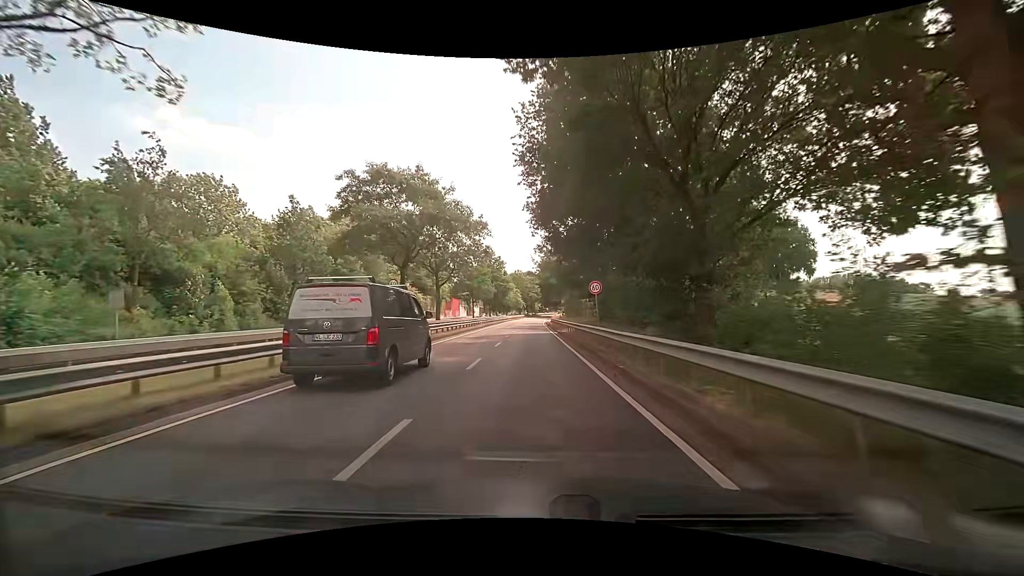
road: secondary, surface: asphalt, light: Day
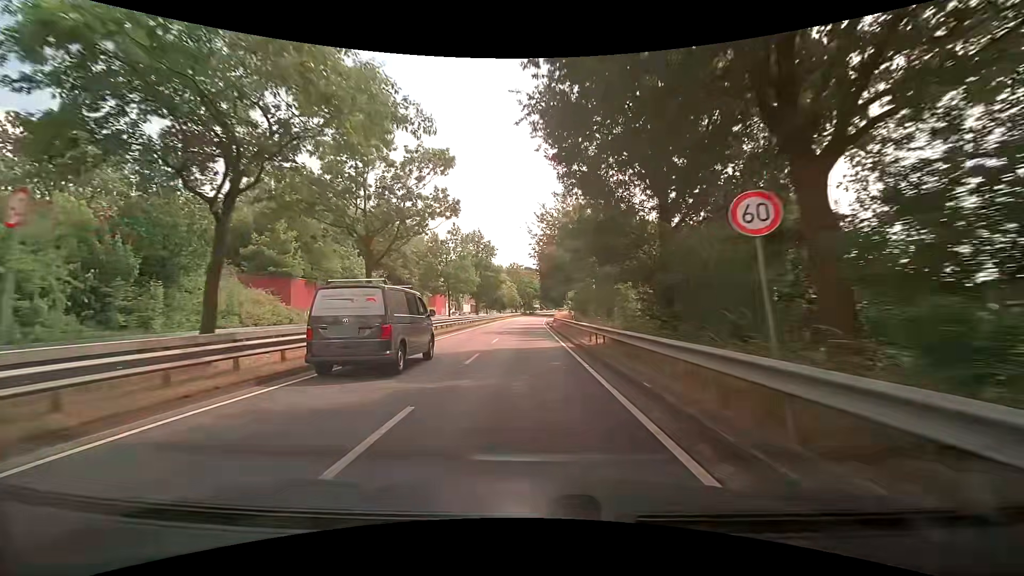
(+0.1, +17.3) m; 0°
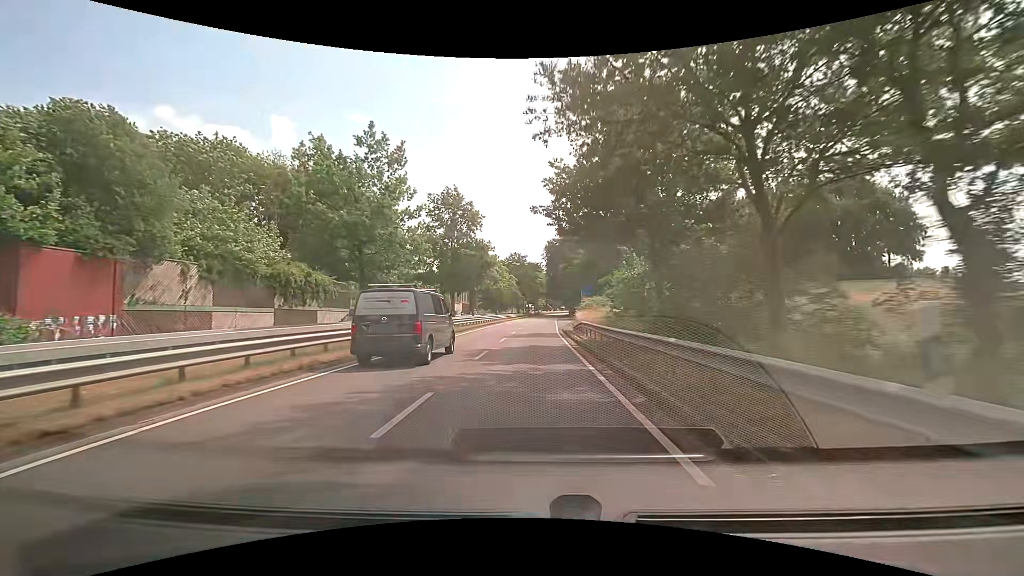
(0.0, +26.0) m; 0°
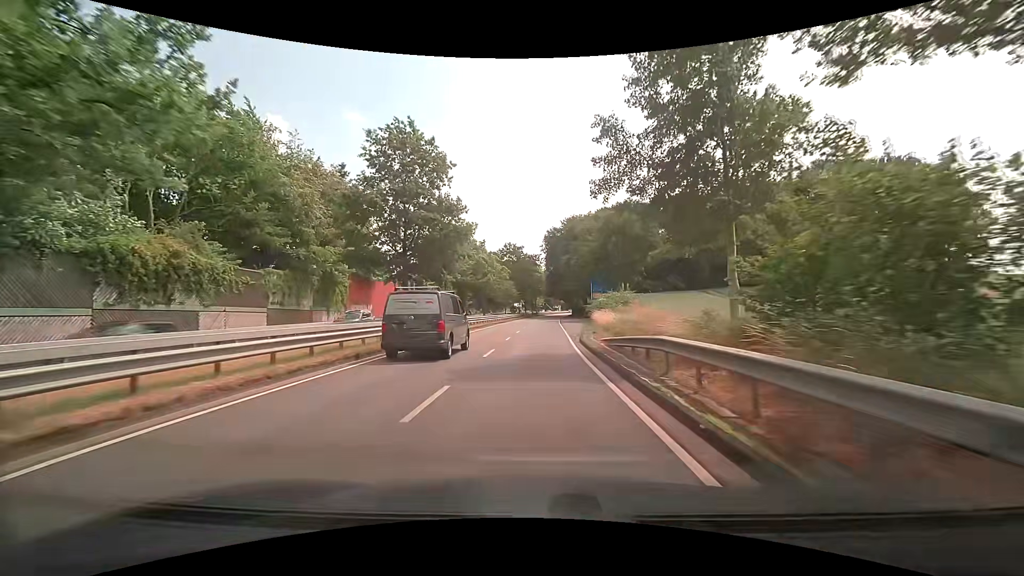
(0.0, +17.1) m; 0°
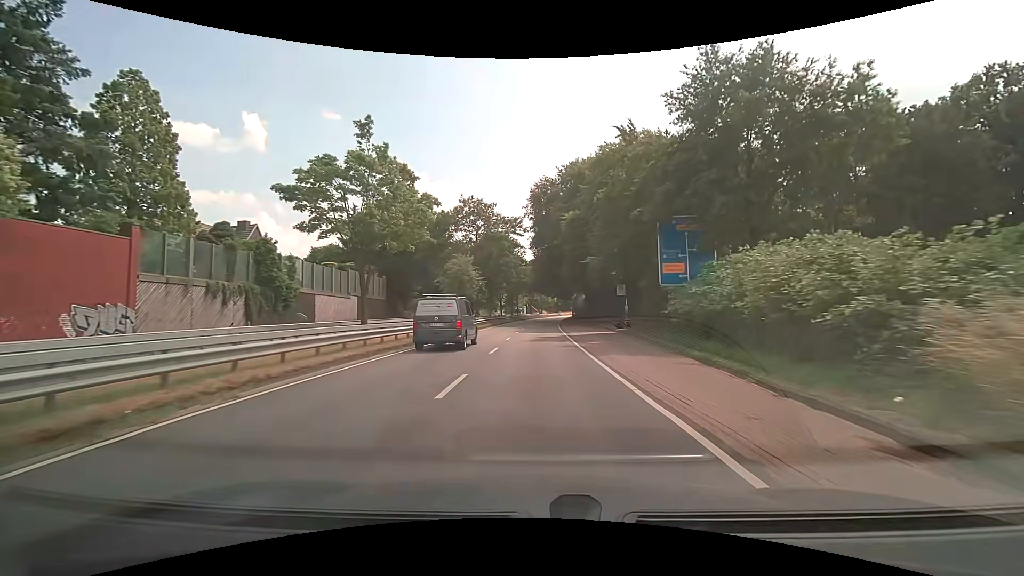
(+0.7, +43.2) m; +2°
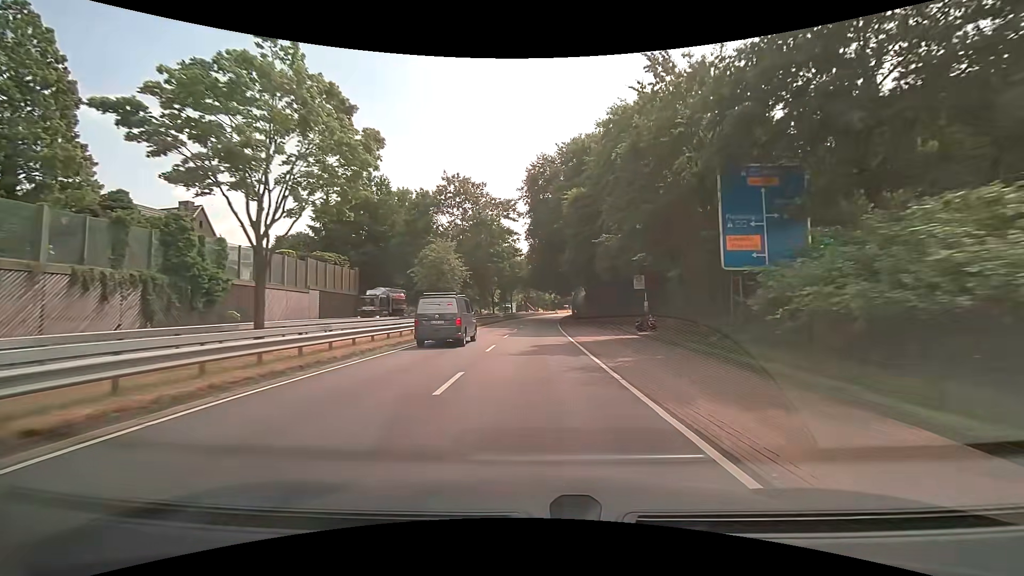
(0.0, +8.9) m; 0°
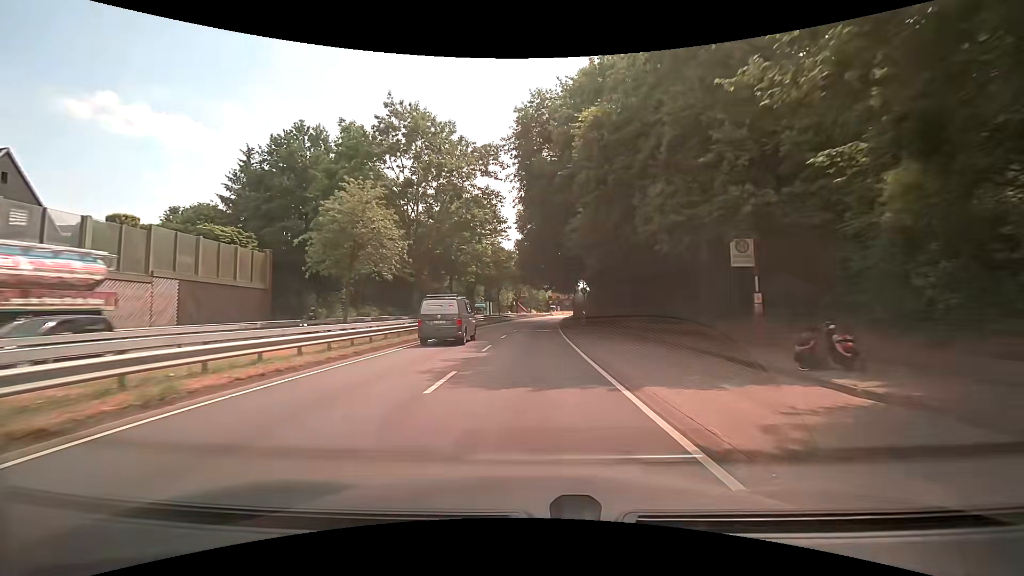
(+0.1, +17.6) m; +1°
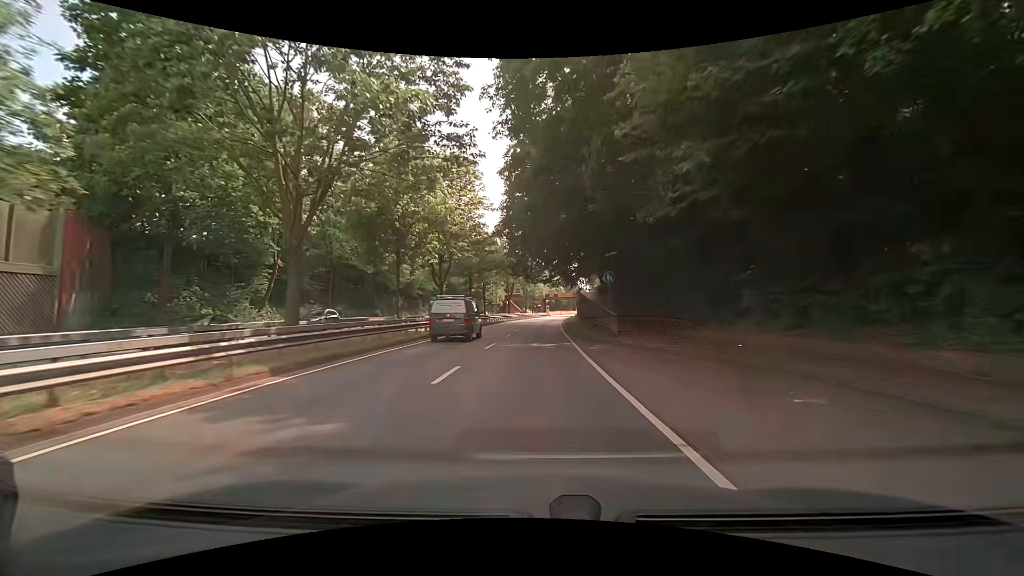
(+0.1, +16.9) m; +1°
(0, +10) (0, +20) (0, +30) (0, +40) (+1, +50) (+2, +60) (+2, +70) (+3, +80) (+4, +90) (+5, +100) m
